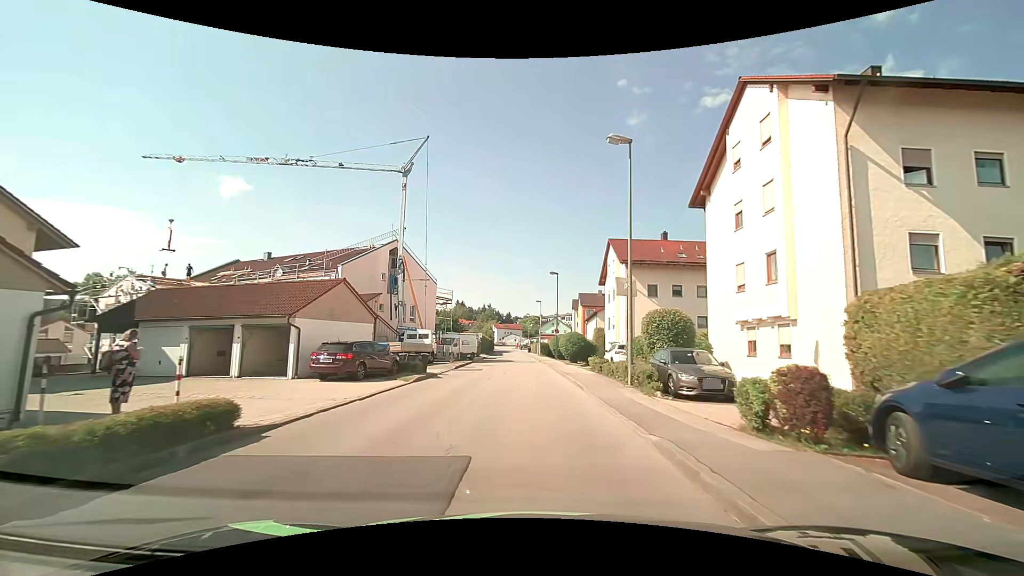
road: unclassified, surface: asphalt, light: Day
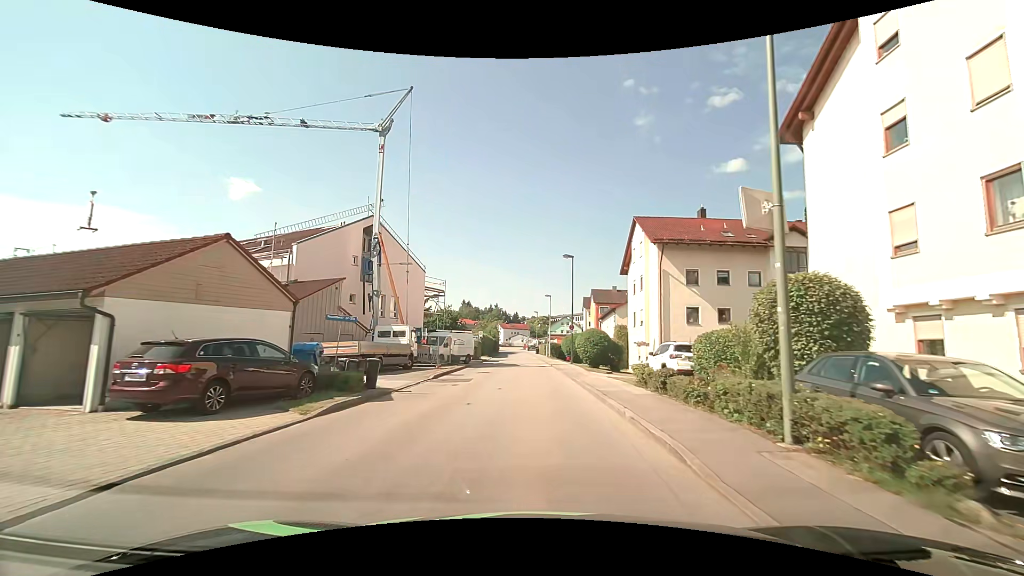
(0.0, +9.2) m; -1°
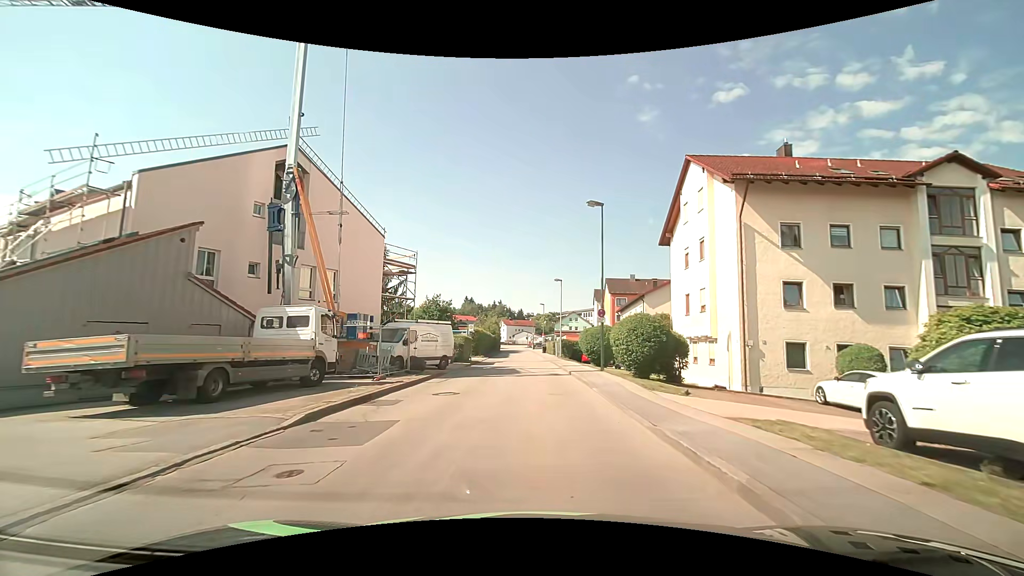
(-0.1, +13.4) m; 0°
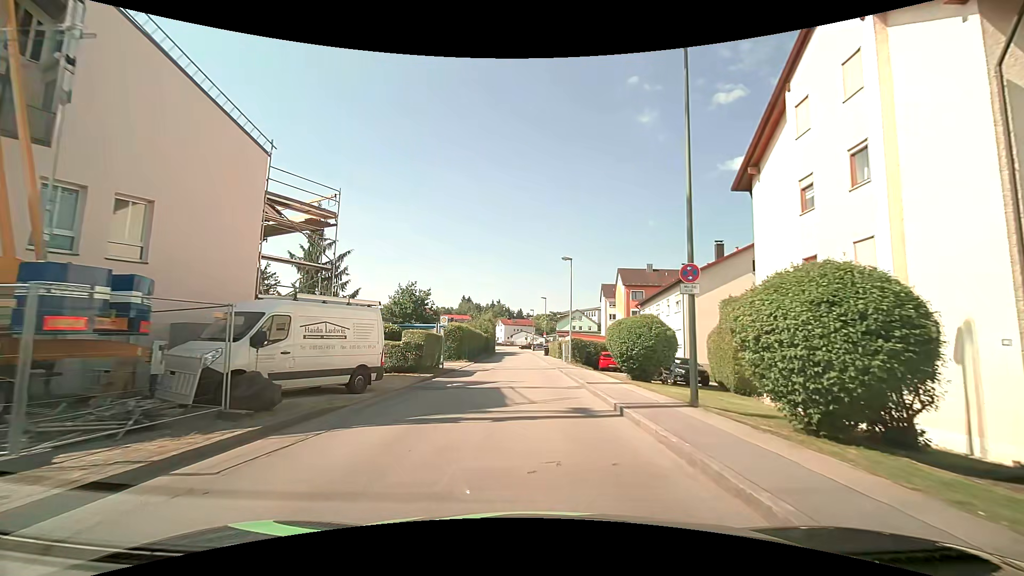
(-0.1, +13.3) m; 0°
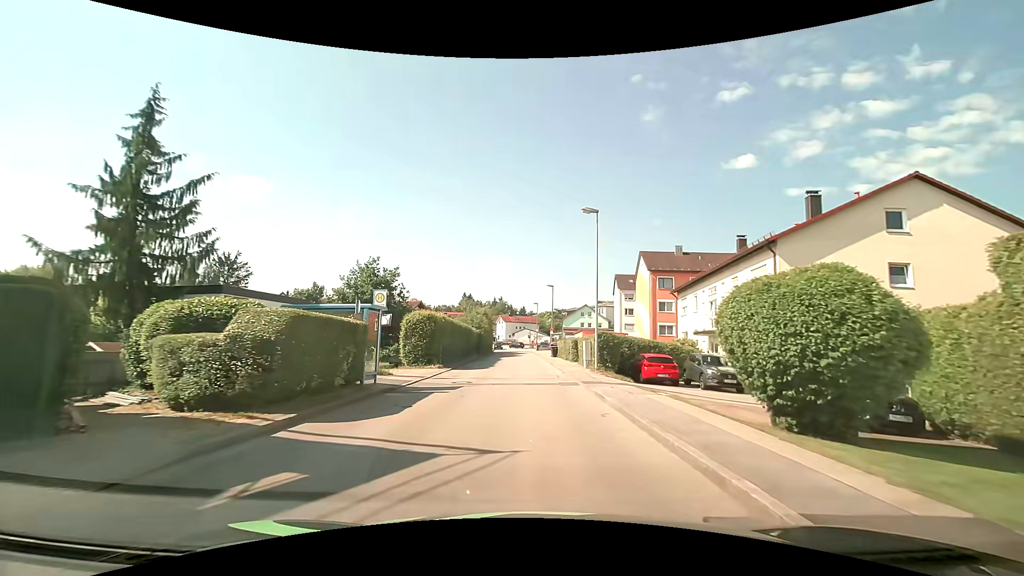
(-0.1, +13.4) m; -1°
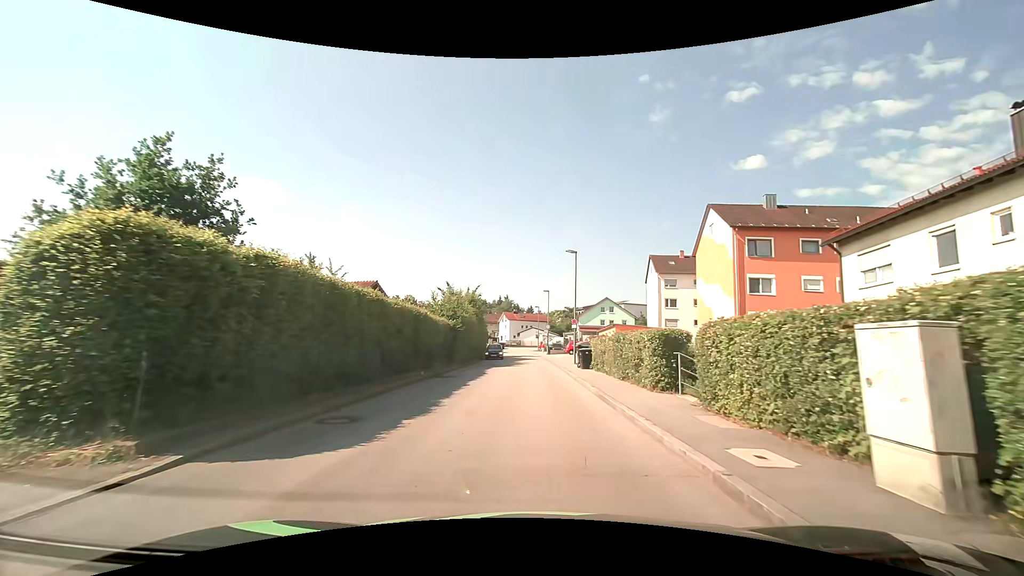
(-0.2, +22.4) m; -1°
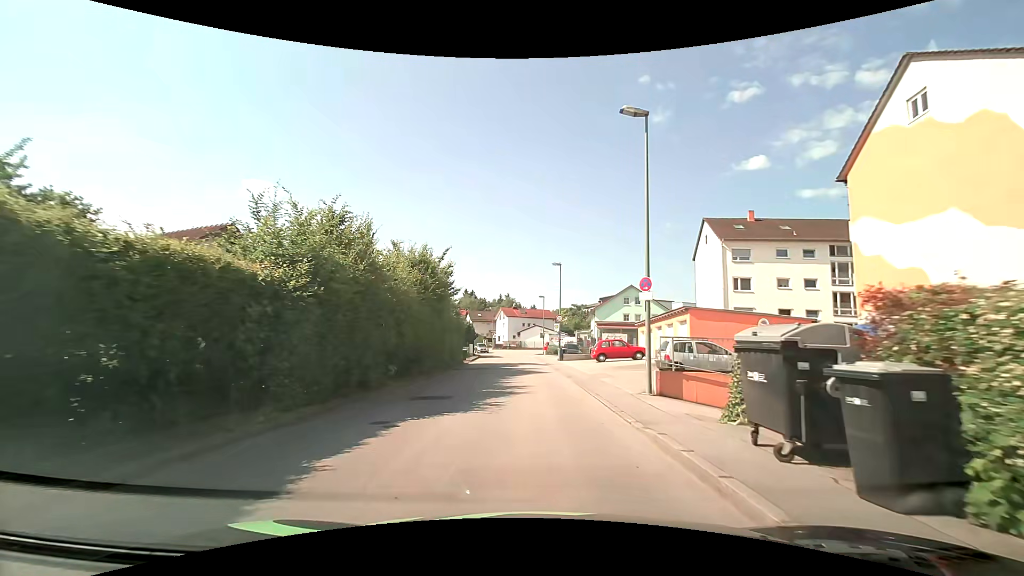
(0.0, +22.2) m; 0°
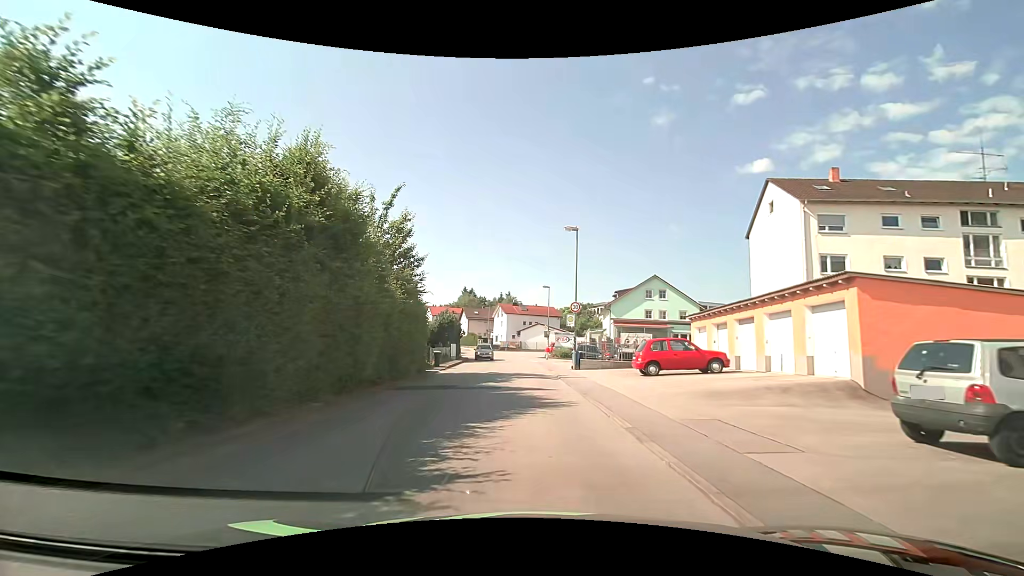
(0.0, +13.4) m; 0°
(0, +10) (0, +20) (-1, +30) (-1, +40) (-2, +50) (-3, +60) (-5, +70) (-8, +79) (-12, +89) (-15, +98) m
